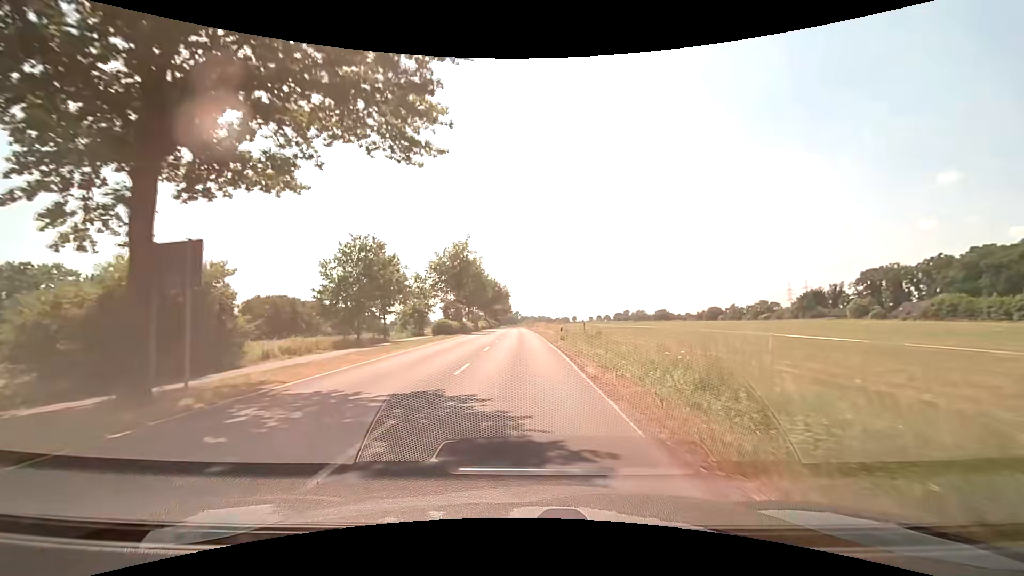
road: unclassified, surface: asphalt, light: Day
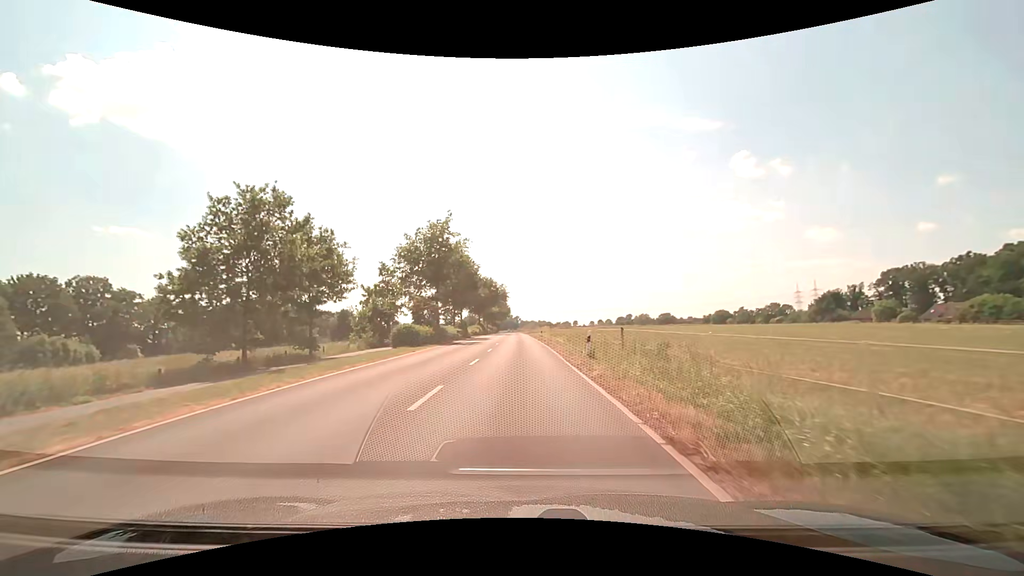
(0.0, +14.2) m; 0°
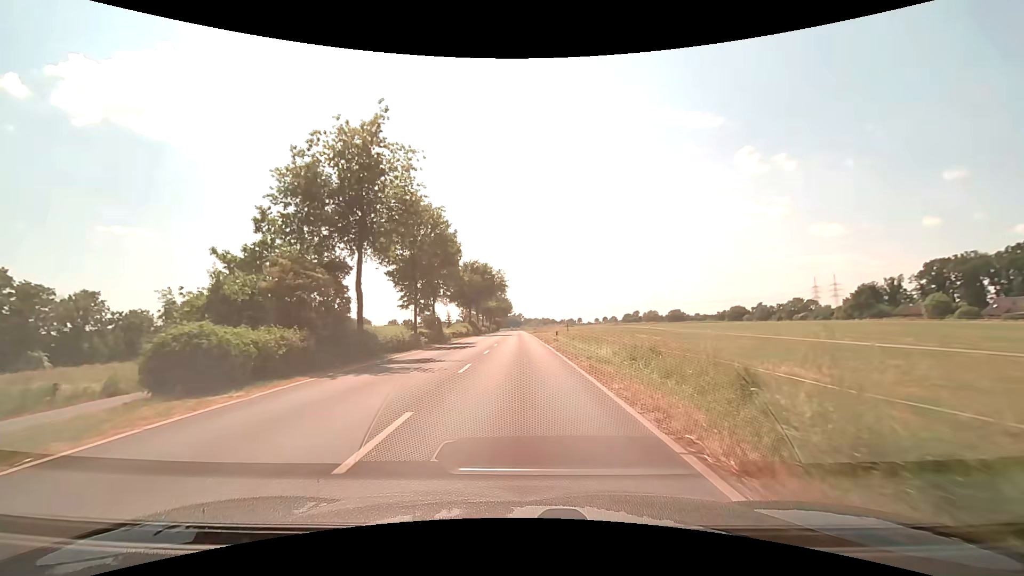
(0.0, +21.1) m; -1°
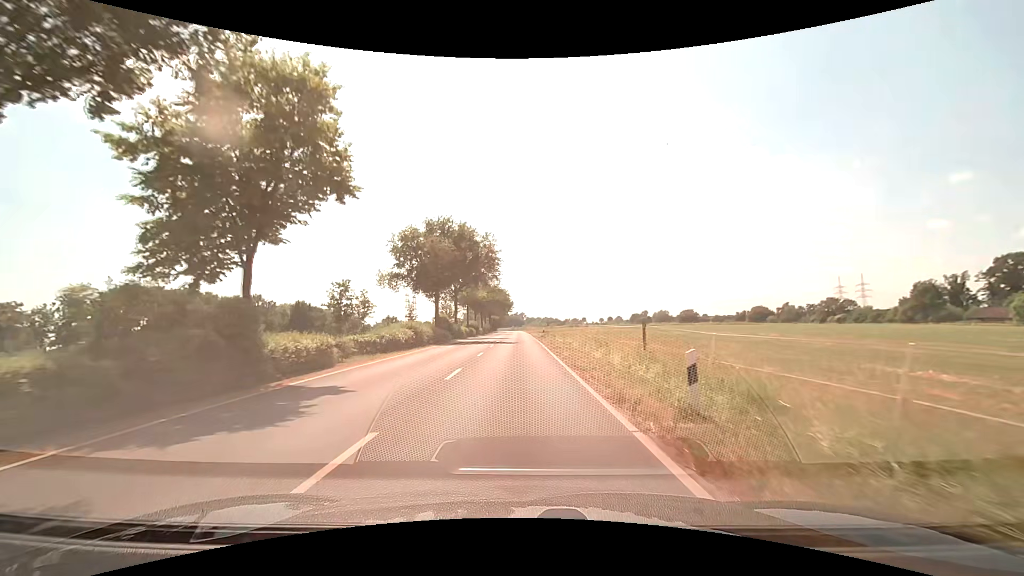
(+0.2, +28.3) m; 0°
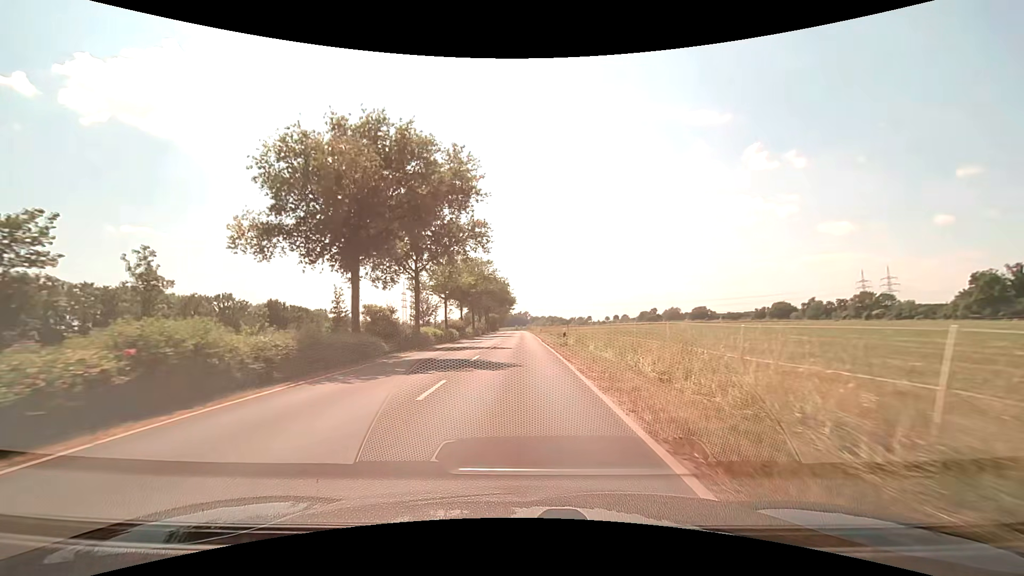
(-0.1, +21.4) m; -1°
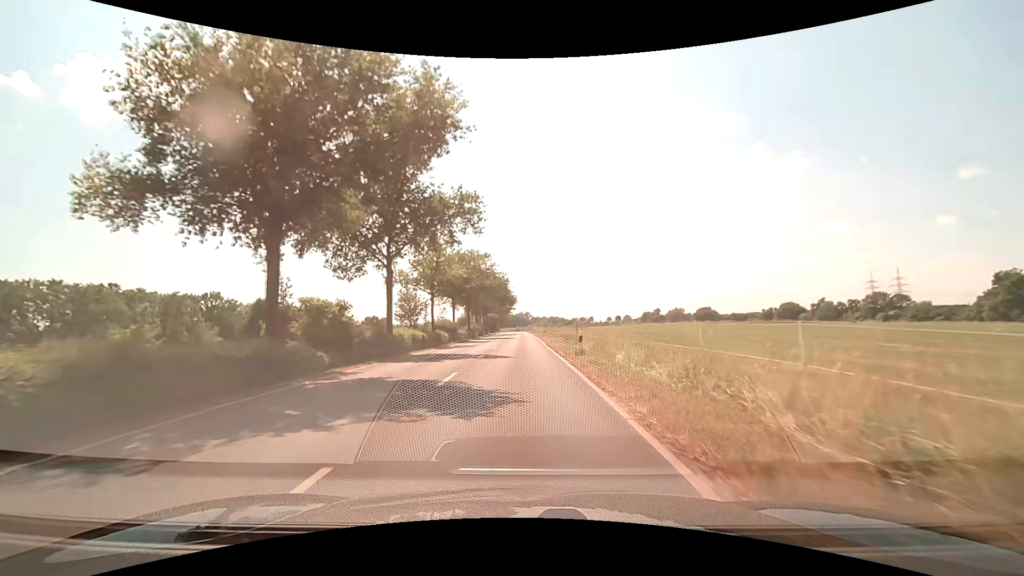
(0.0, +7.2) m; 0°
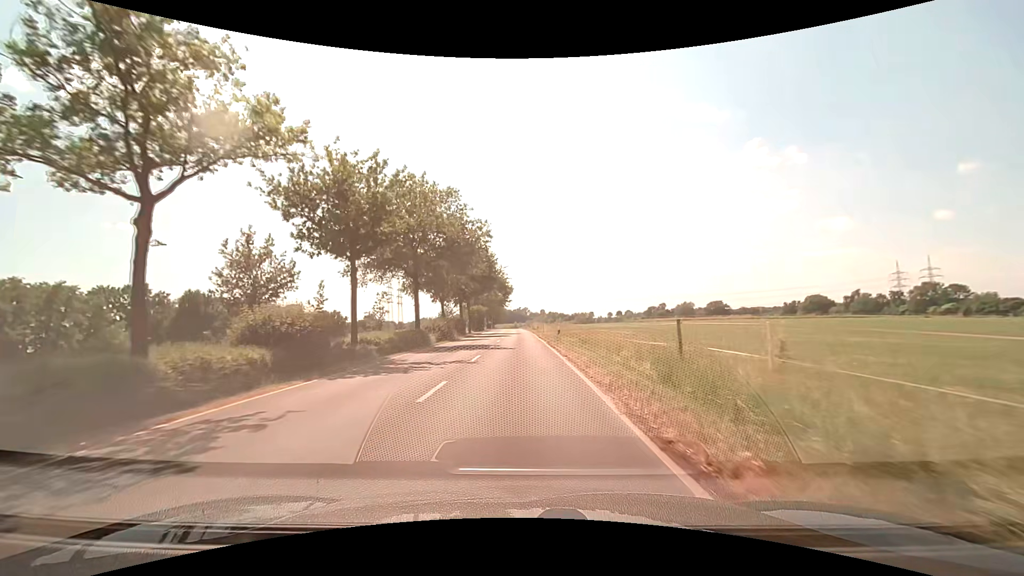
(+0.1, +29.0) m; 0°
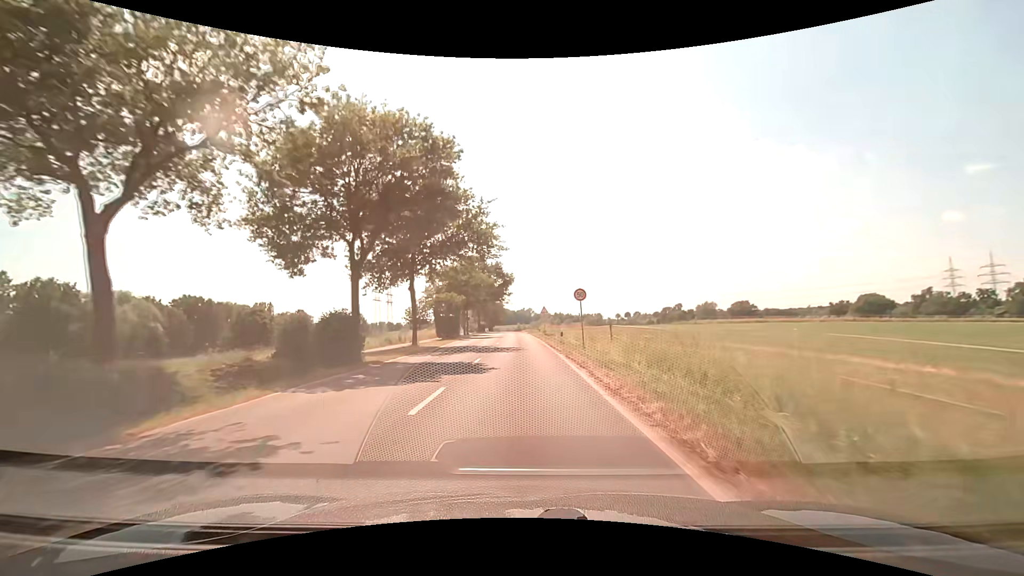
(-0.3, +37.2) m; 0°
(0, +10) (0, +20) (0, +30) (0, +40) (-1, +50) (-1, +60) (-1, +70) (-2, +80) (-2, +90) (-2, +100) m
